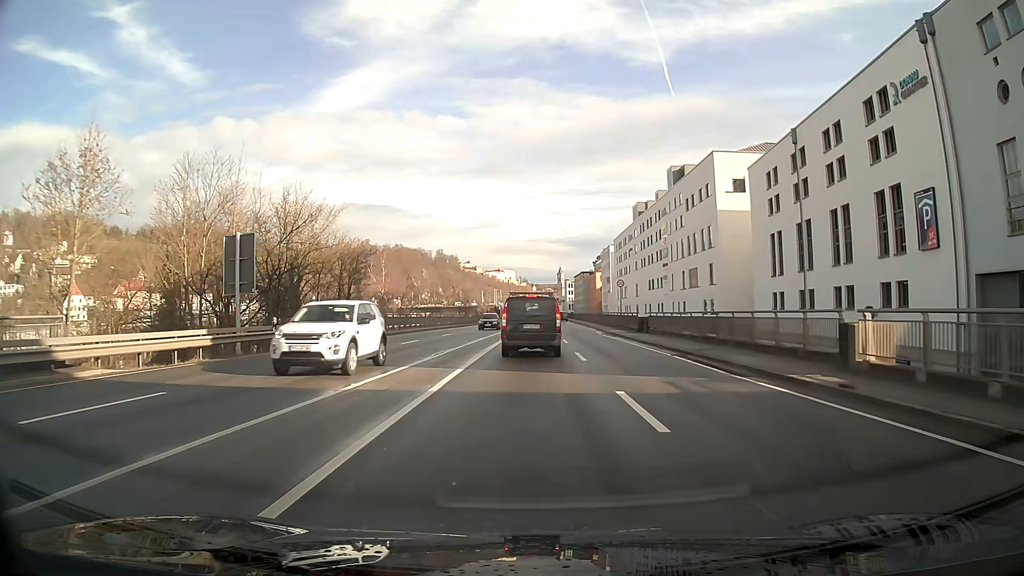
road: primary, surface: asphalt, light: Day
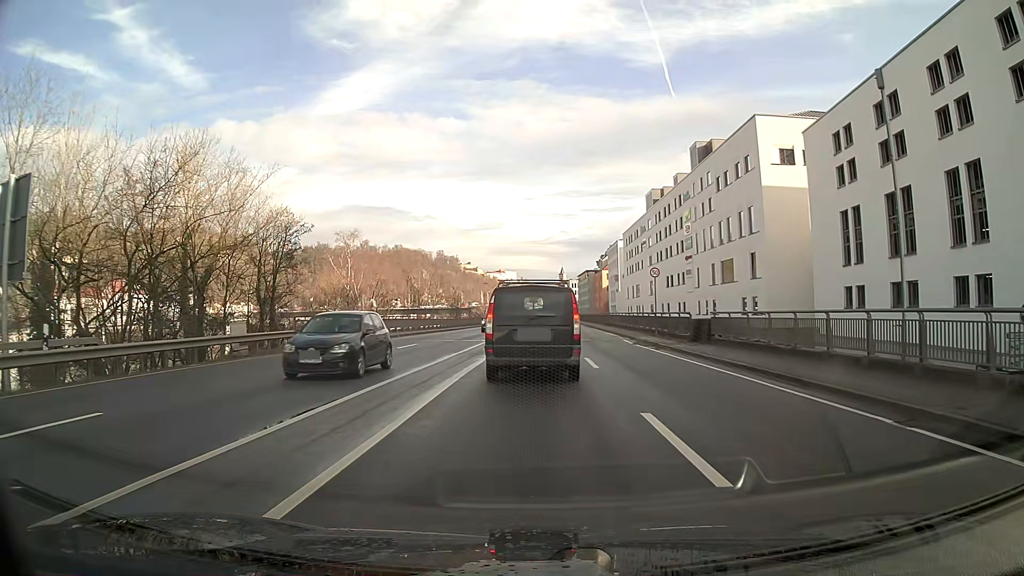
(0.0, +14.0) m; 0°
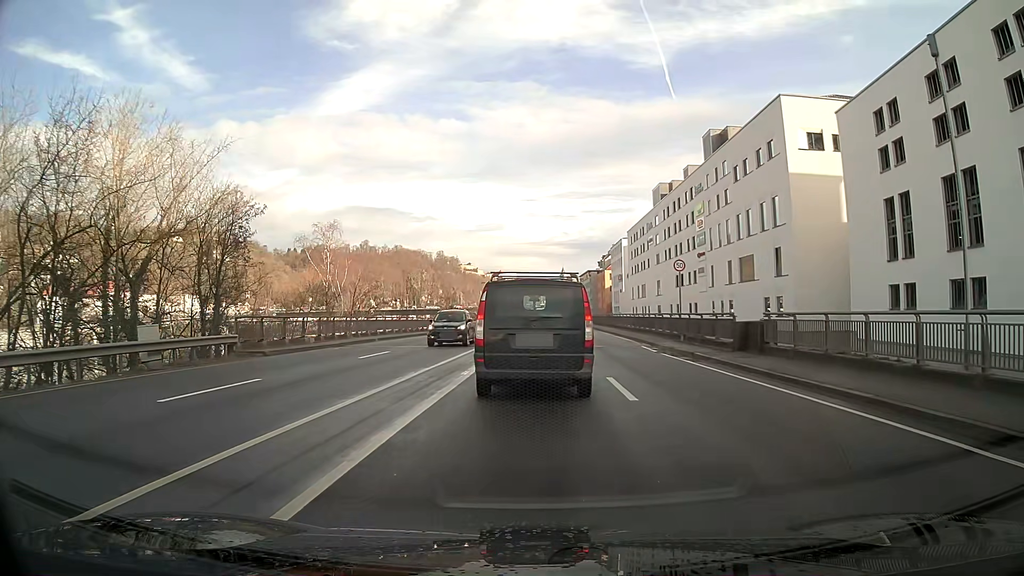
(0.0, +6.2) m; 0°
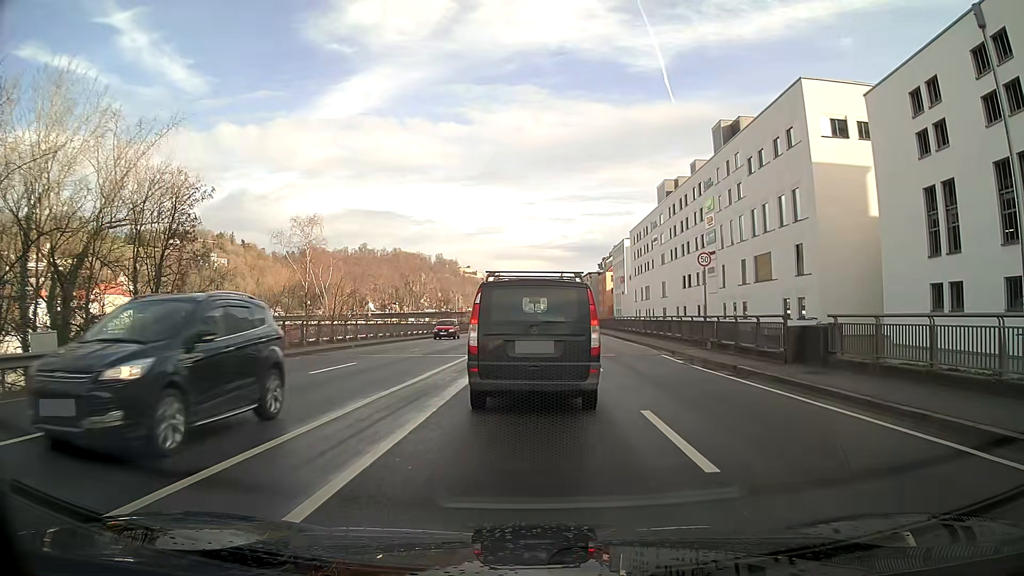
(+0.1, +4.8) m; +1°
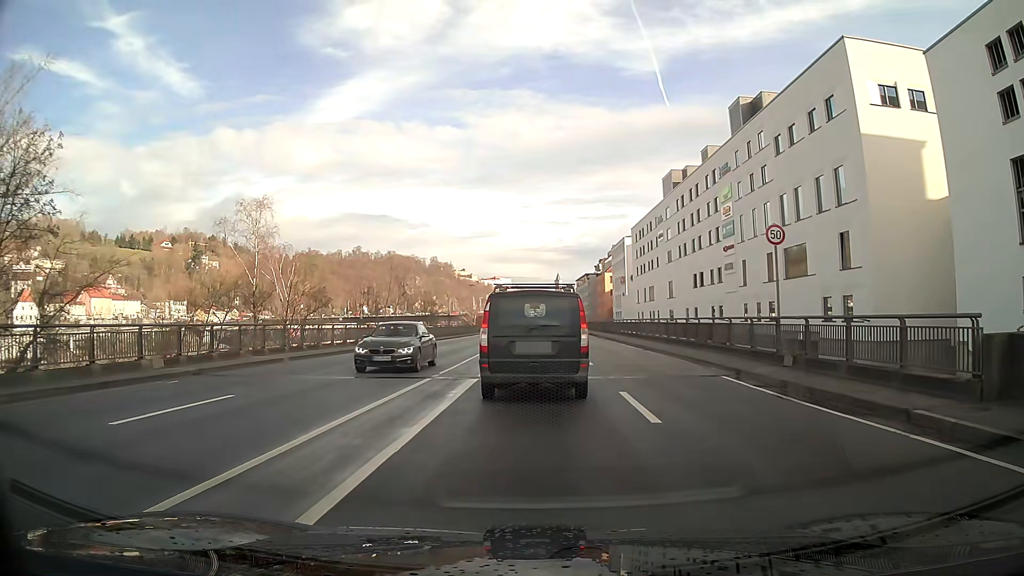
(-0.1, +9.0) m; -1°
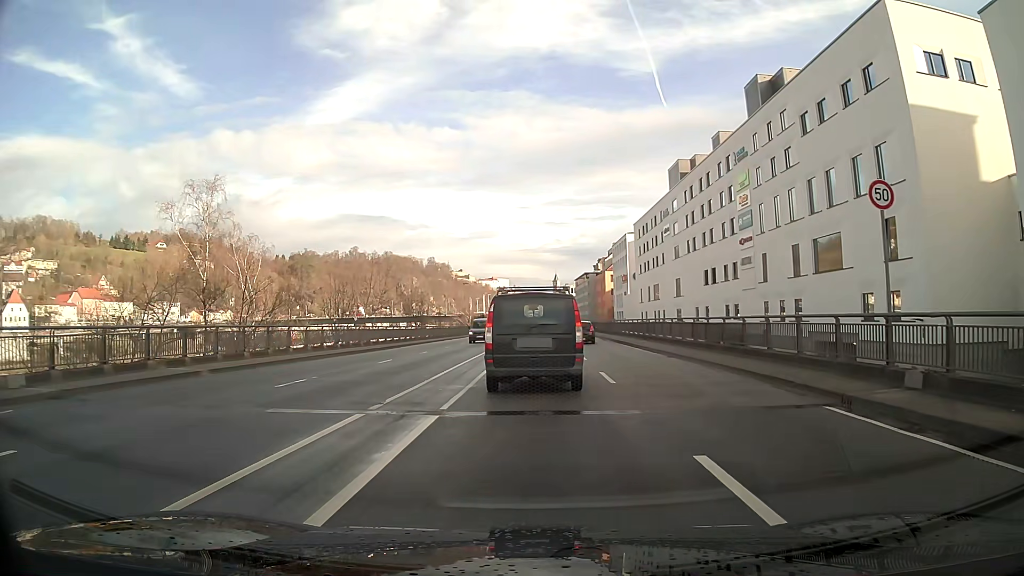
(0.0, +6.6) m; 0°
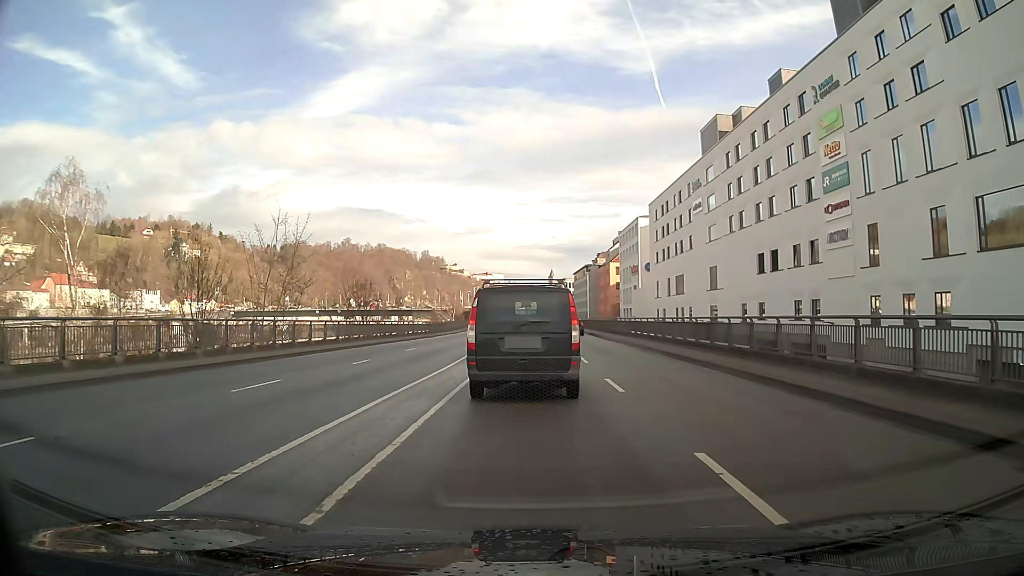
(+0.1, +20.2) m; 0°
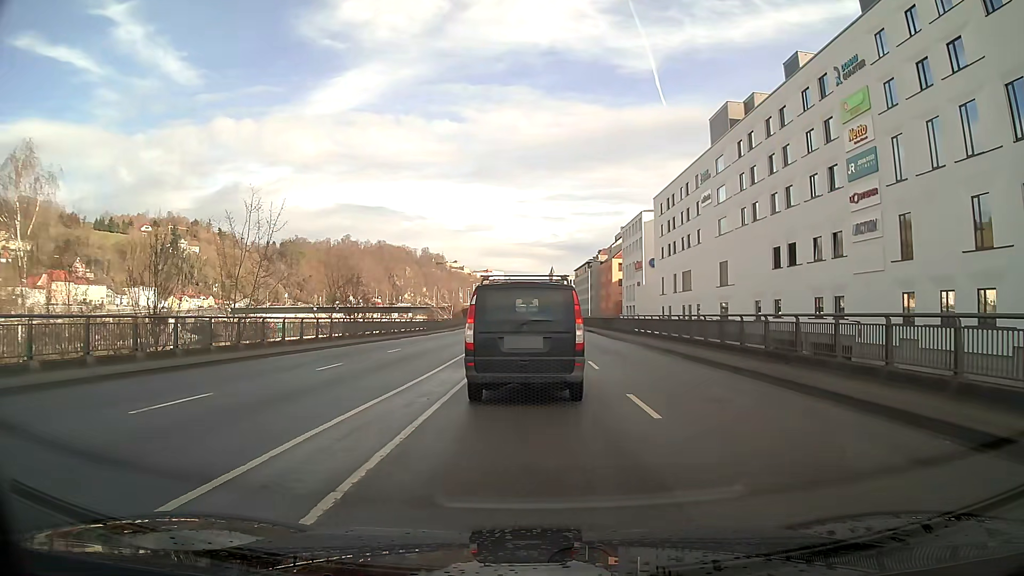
(0.0, +3.6) m; 0°
(0, +10) (0, +20) (0, +30) (0, +40) (0, +50) (0, +60) (0, +70) (0, +80) (-1, +90) (-1, +100) m
